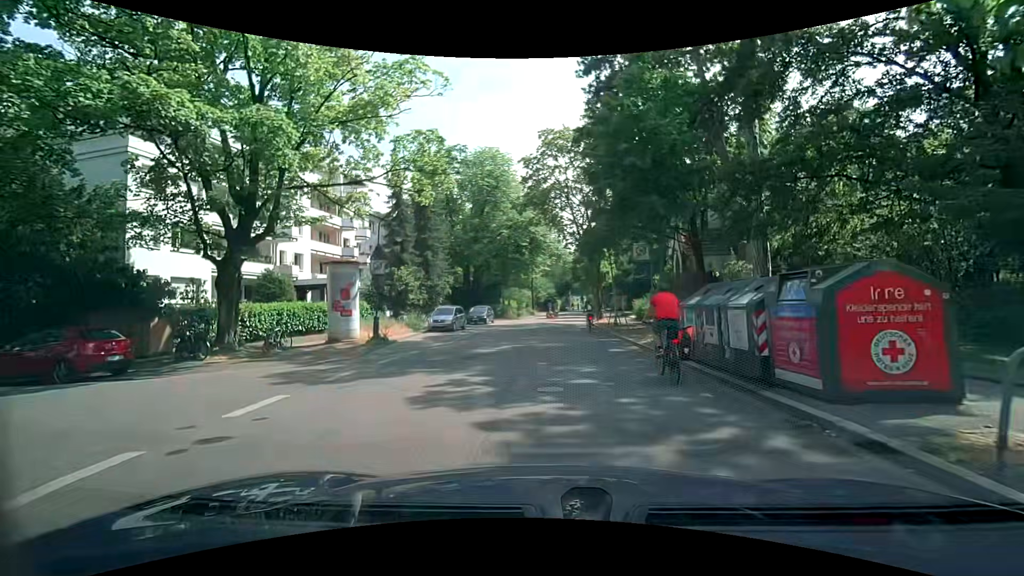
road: unclassified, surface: asphalt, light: Day
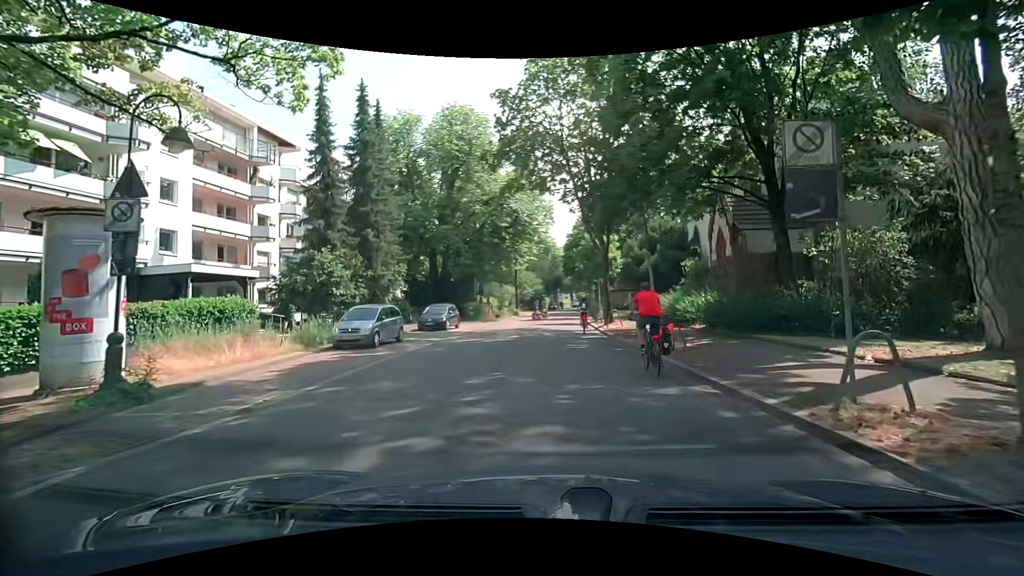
(0.0, +12.4) m; 0°
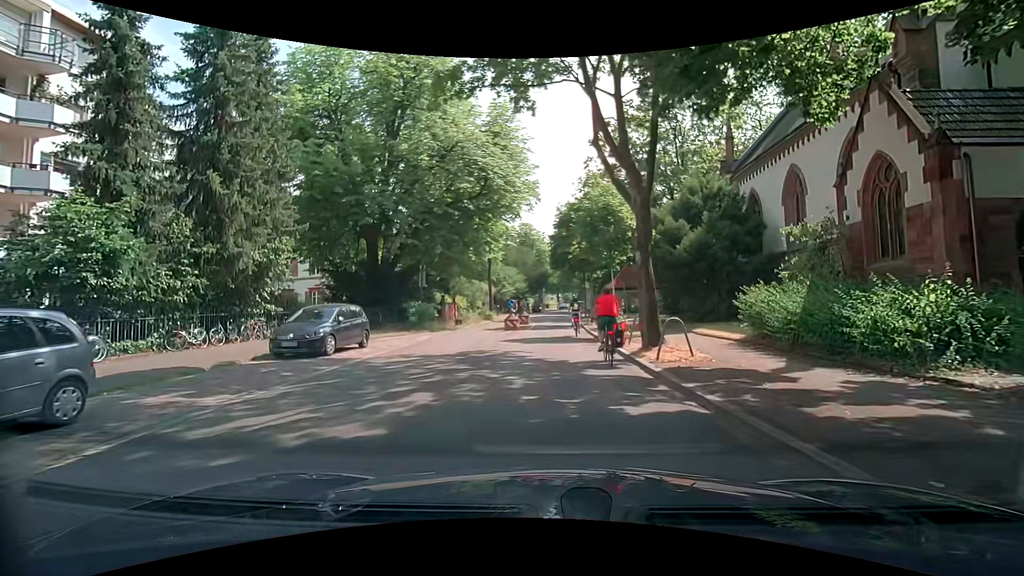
(+0.3, +14.2) m; +1°
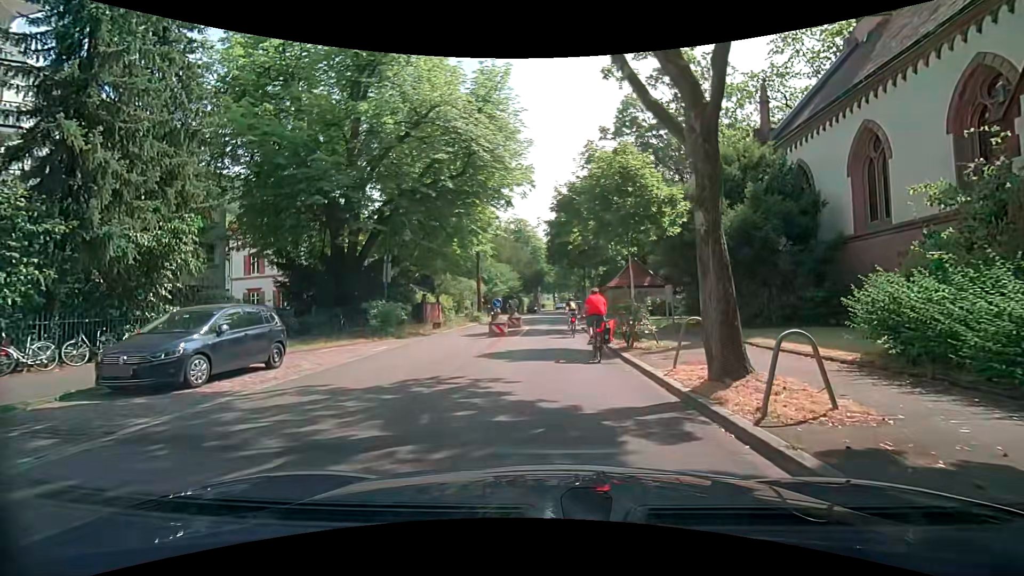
(0.0, +5.6) m; 0°
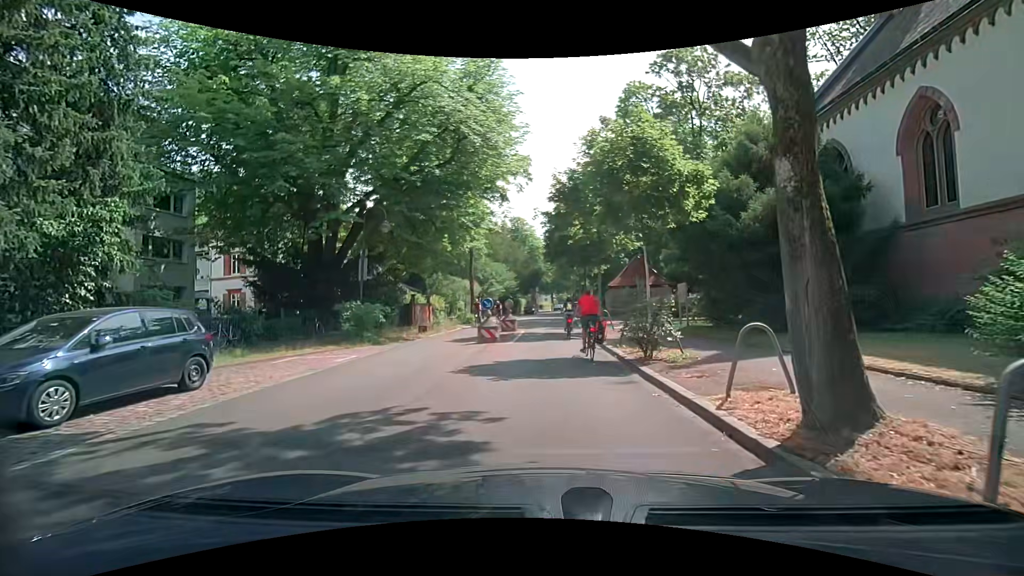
(0.0, +2.8) m; +1°
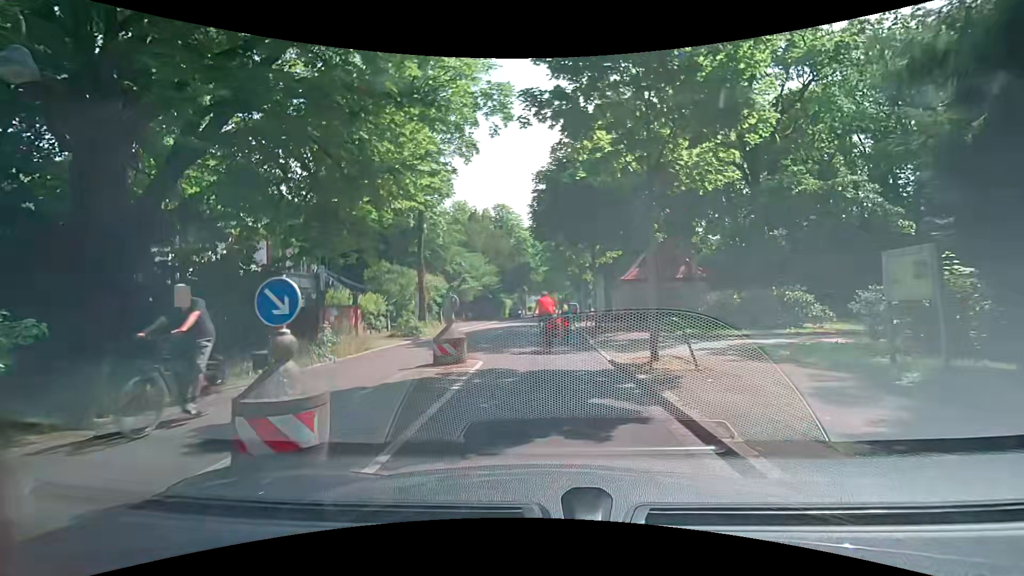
(0.0, +13.9) m; +1°
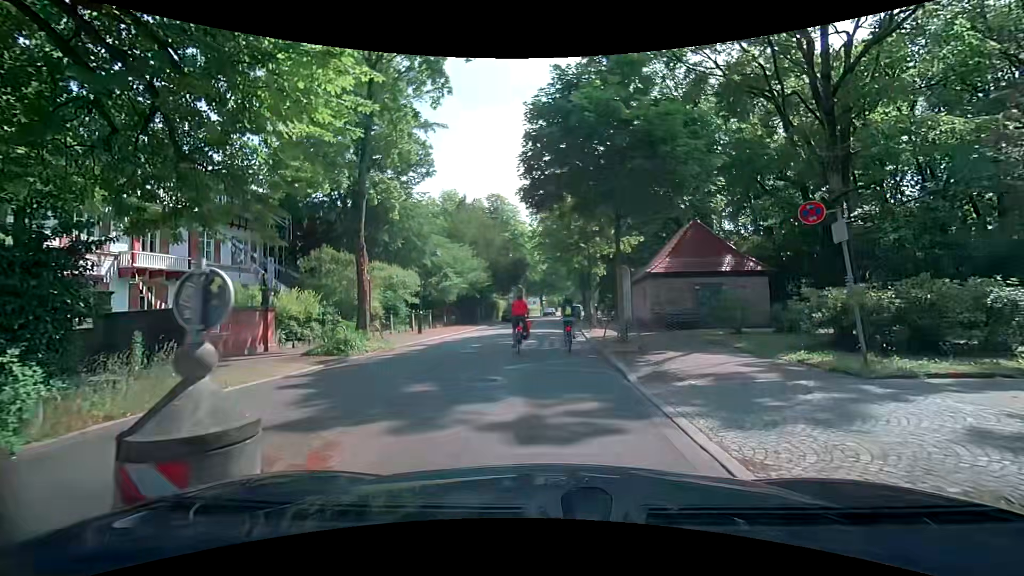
(+0.1, +8.7) m; 0°
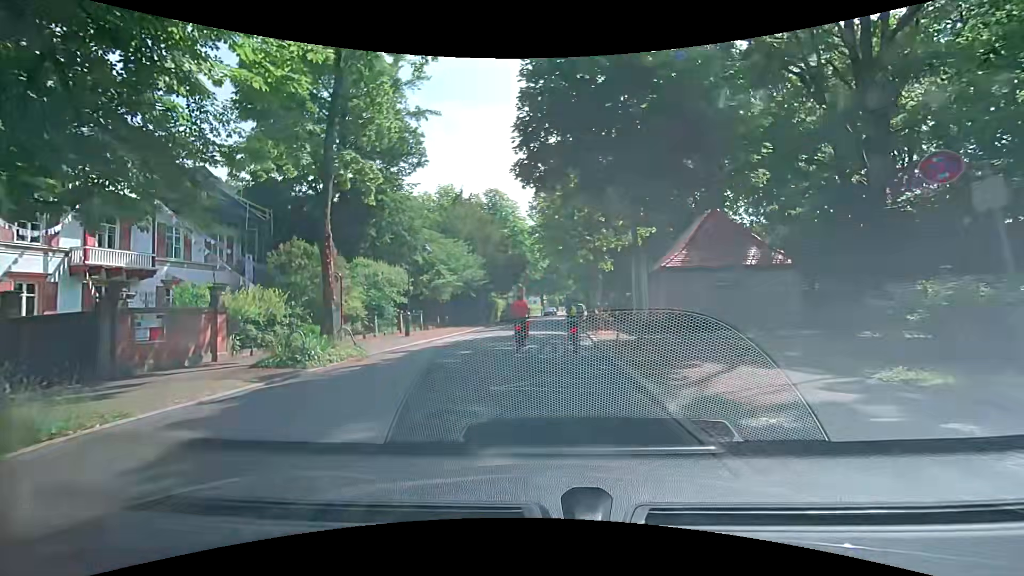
(0.0, +2.9) m; 0°
